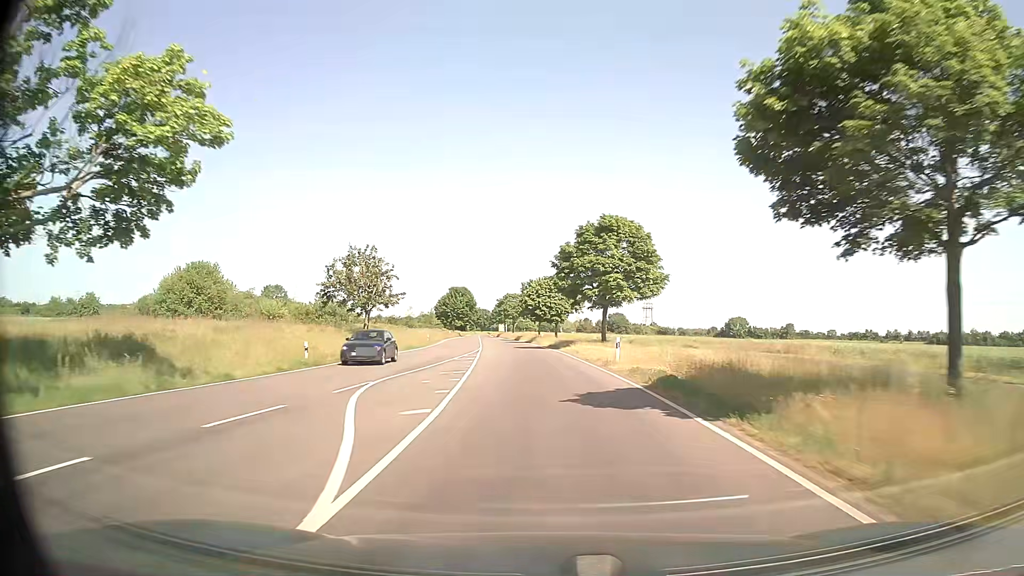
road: secondary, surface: asphalt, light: Day
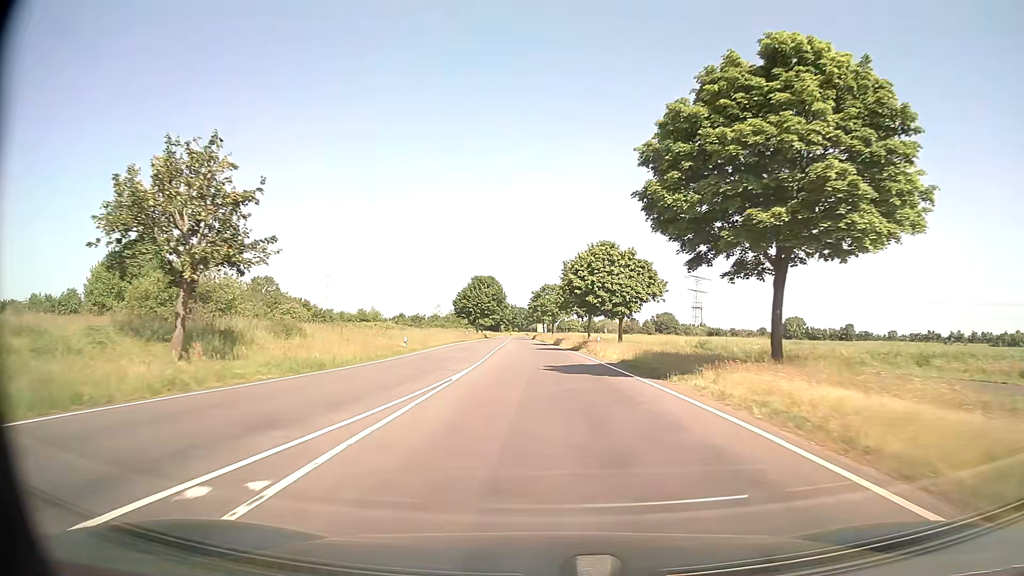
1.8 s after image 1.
(-1.0, +32.2) m; -3°
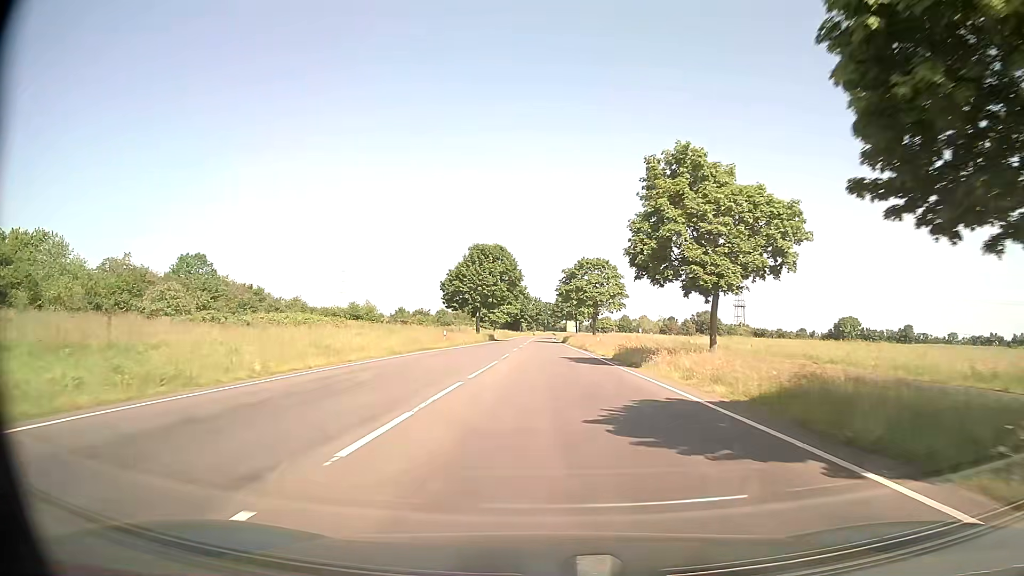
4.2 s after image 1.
(-1.2, +42.9) m; -2°
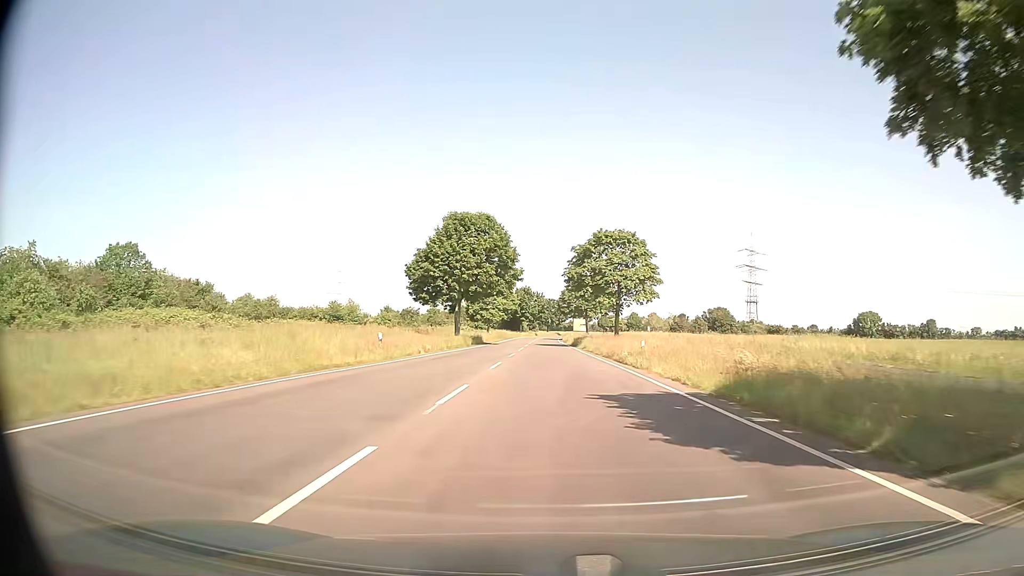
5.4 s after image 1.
(-0.1, +21.5) m; 0°
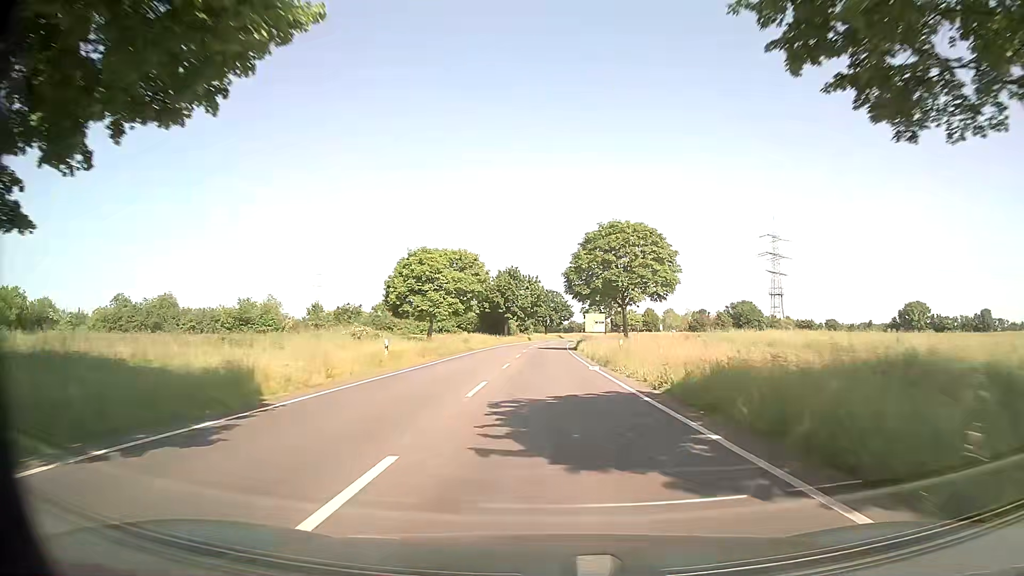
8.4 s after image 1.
(+0.1, +53.8) m; 0°
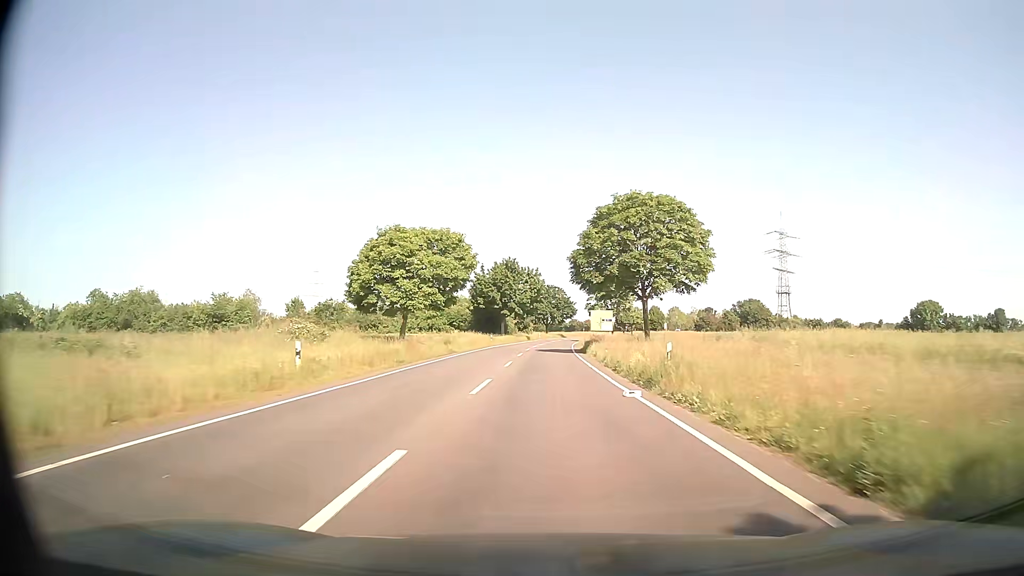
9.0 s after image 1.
(0.0, +10.7) m; 0°
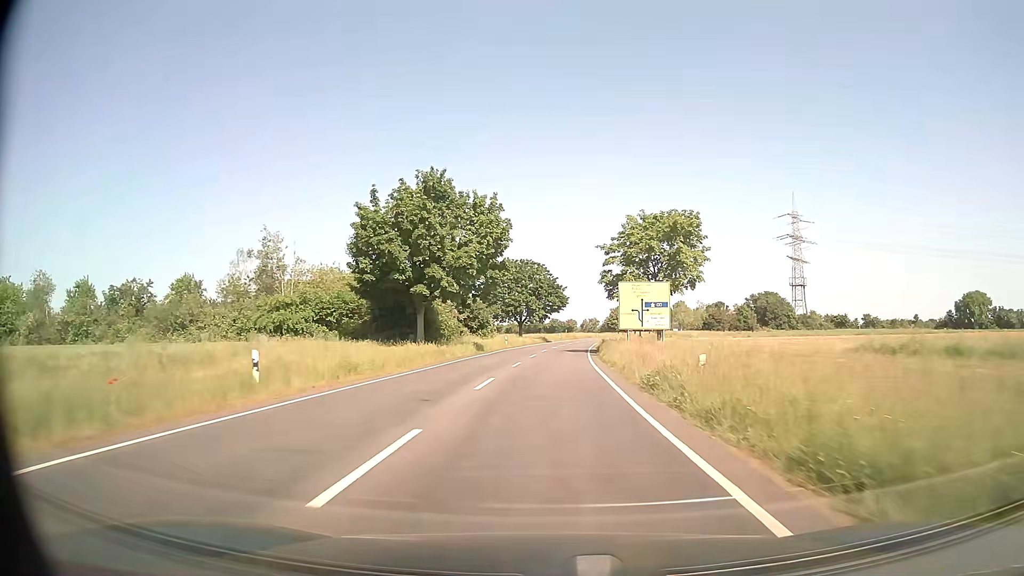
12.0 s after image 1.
(+0.2, +53.7) m; +1°
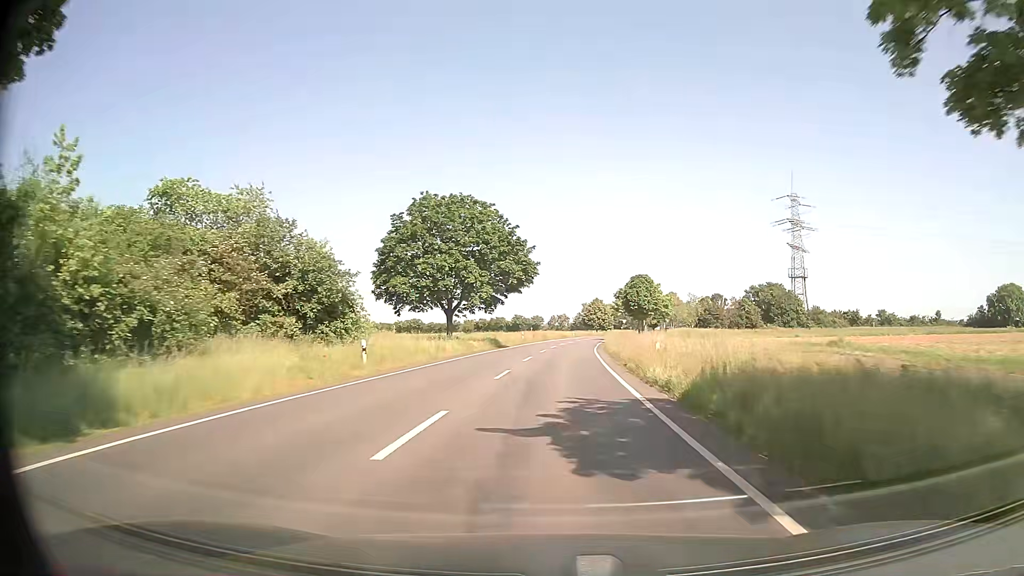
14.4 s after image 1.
(+1.4, +42.5) m; +3°
(0, +10) (0, +20) (+1, +30) (+1, +40) (+2, +50) (+3, +60) (+4, +70) (+5, +80) (+7, +90) (+8, +100) m
